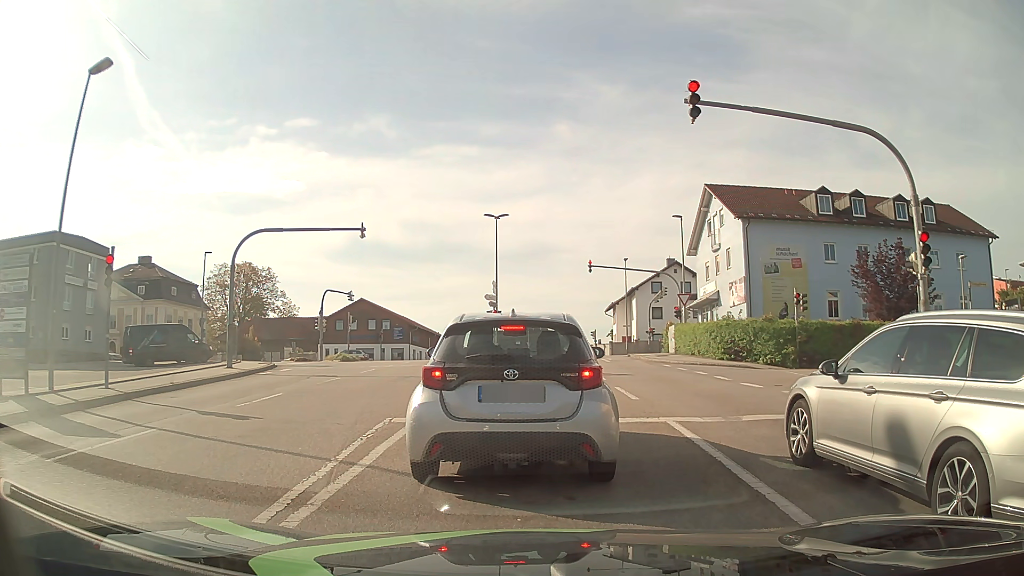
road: tertiary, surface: asphalt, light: Day
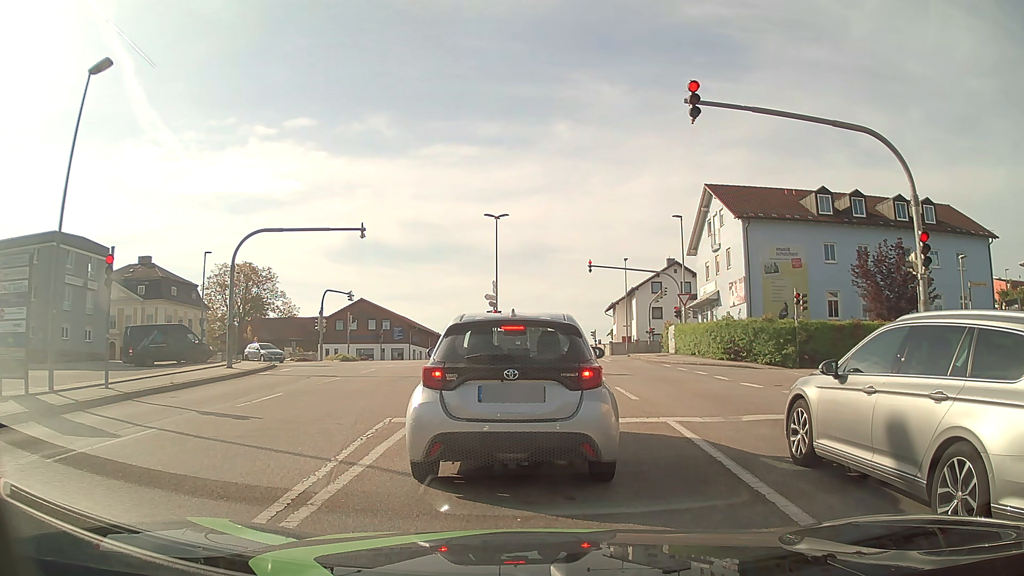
(0.0, 0.0) m; 0°
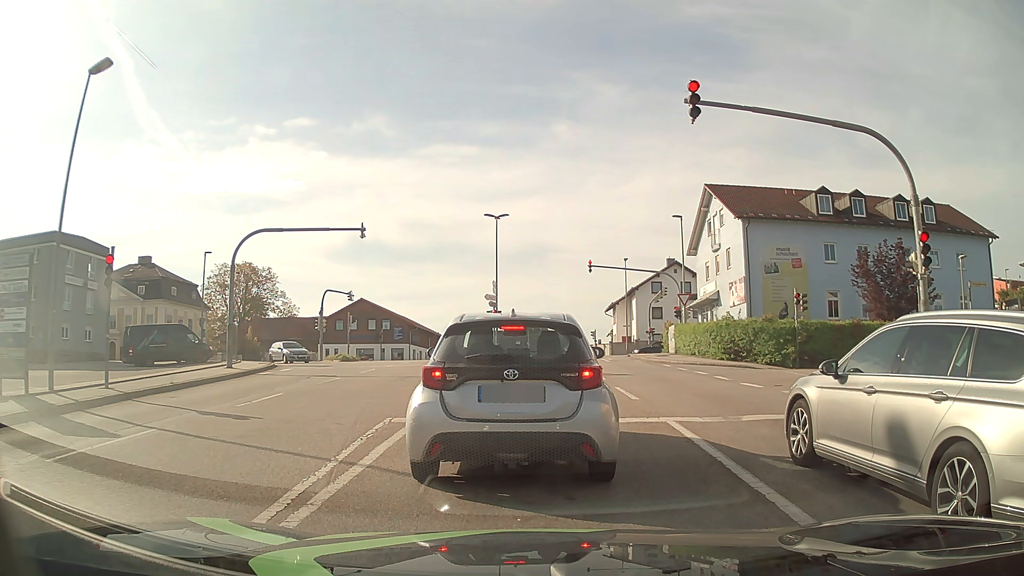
(0.0, 0.0) m; 0°
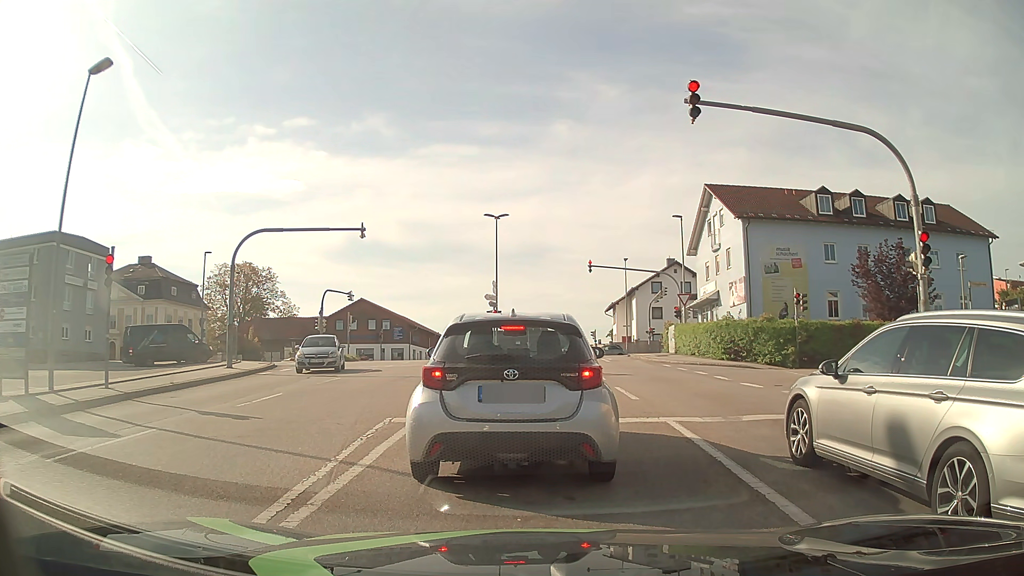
(0.0, 0.0) m; 0°
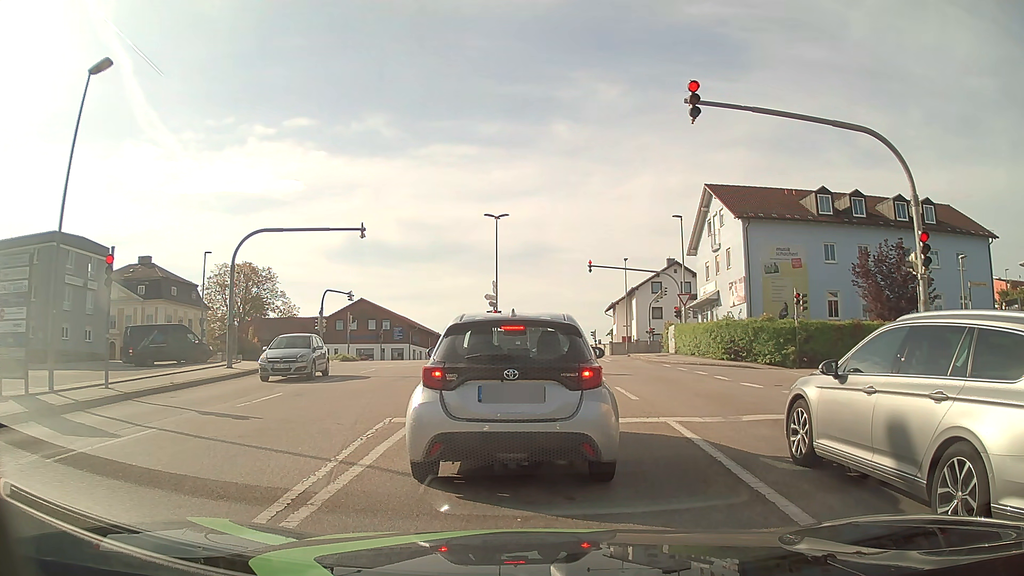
(0.0, 0.0) m; 0°
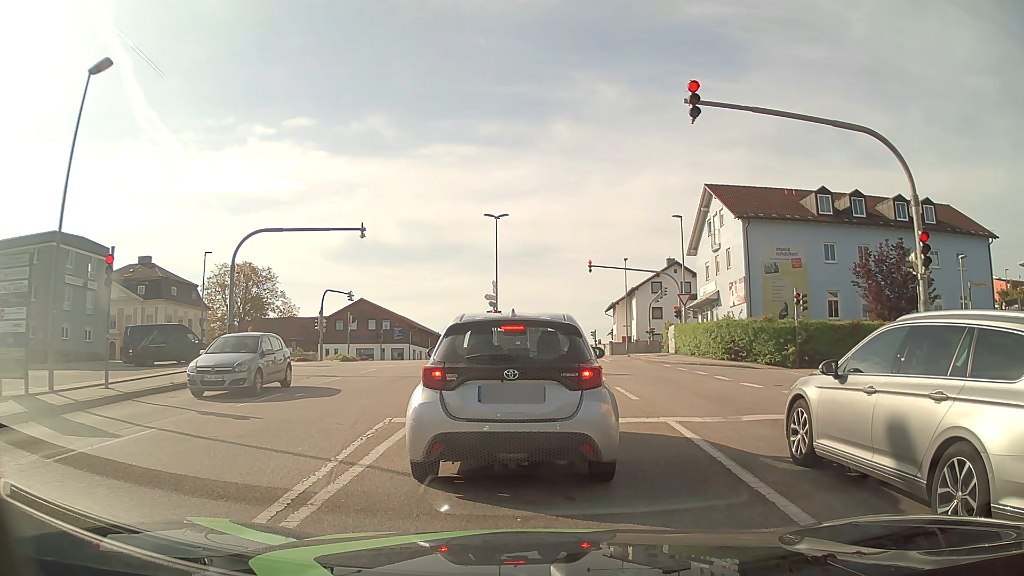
(0.0, 0.0) m; 0°
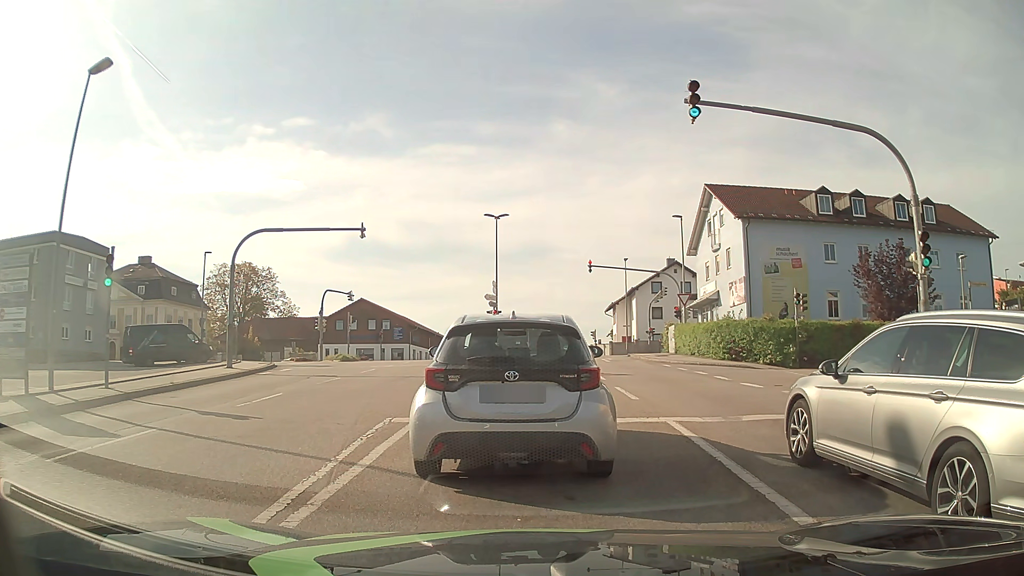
(0.0, 0.0) m; 0°
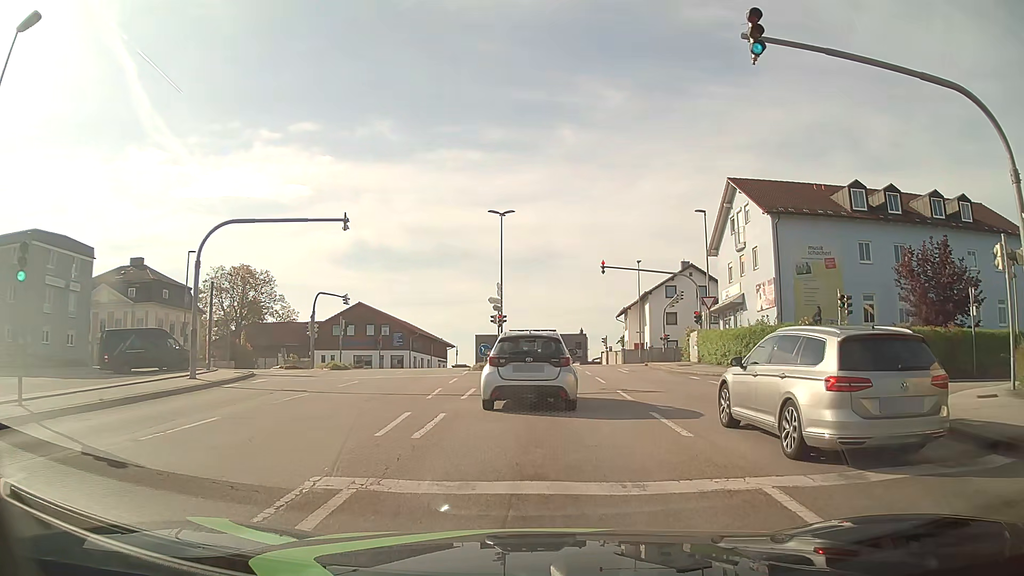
(-0.1, +4.2) m; -1°
(0, +10) (0, +20) (0, +30) (0, +40) (0, +50) (-6, +58) (-15, +62) (-25, +63) (-35, +63) (-45, +62) m
